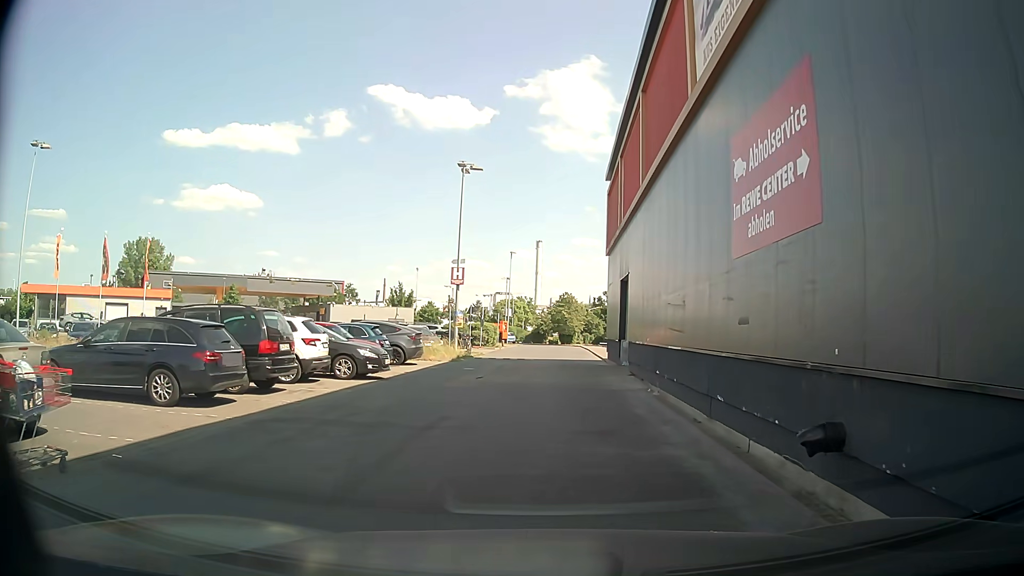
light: Day
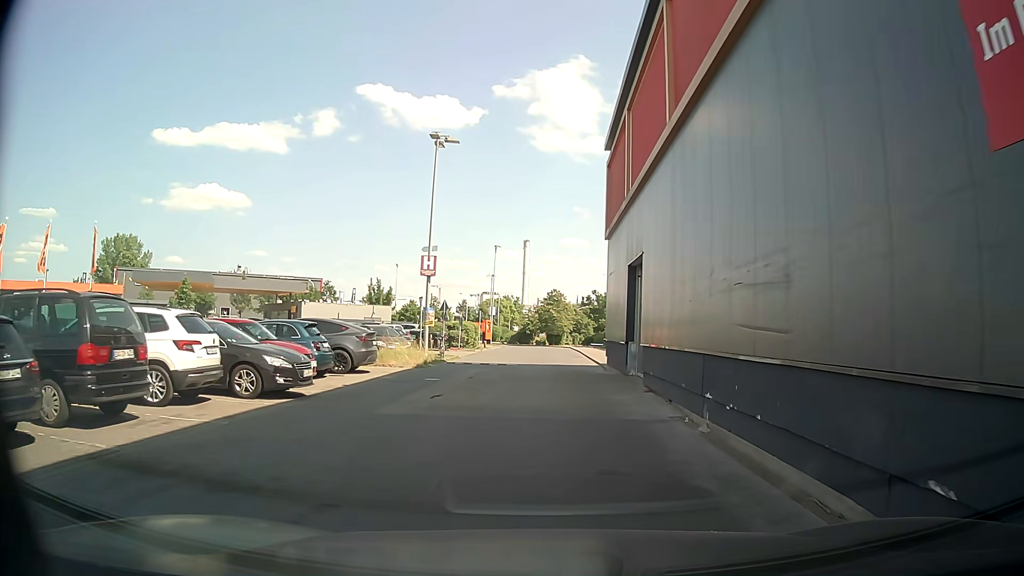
(+0.2, +5.7) m; +3°
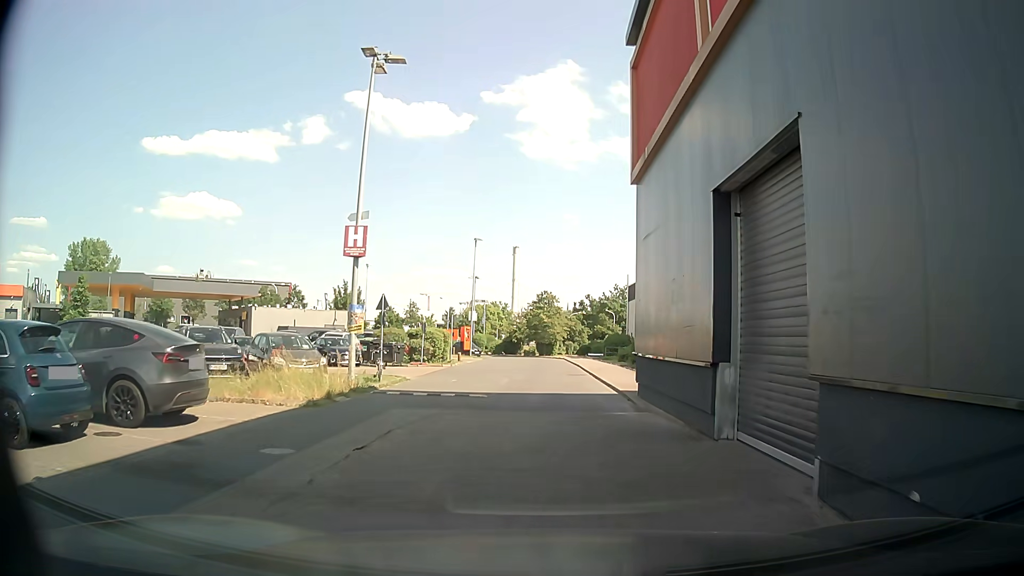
(-0.2, +10.7) m; -1°
